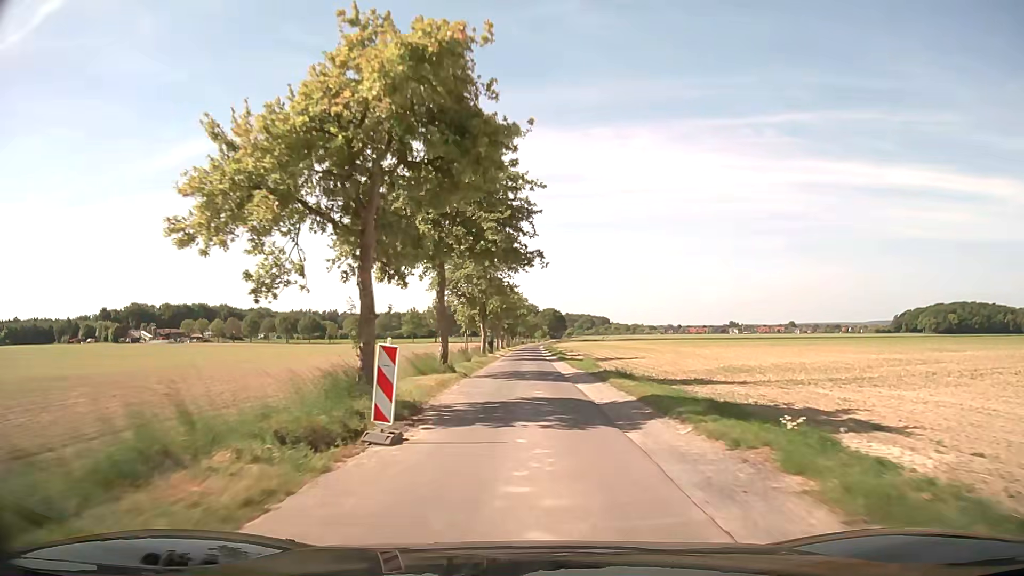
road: unclassified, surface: asphalt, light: Day
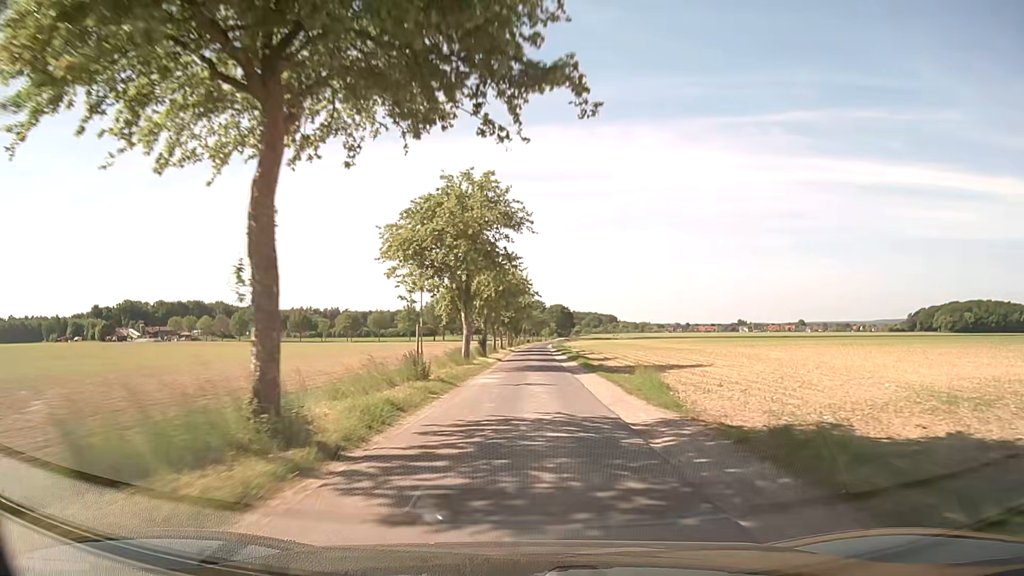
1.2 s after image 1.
(-0.1, +19.3) m; -1°
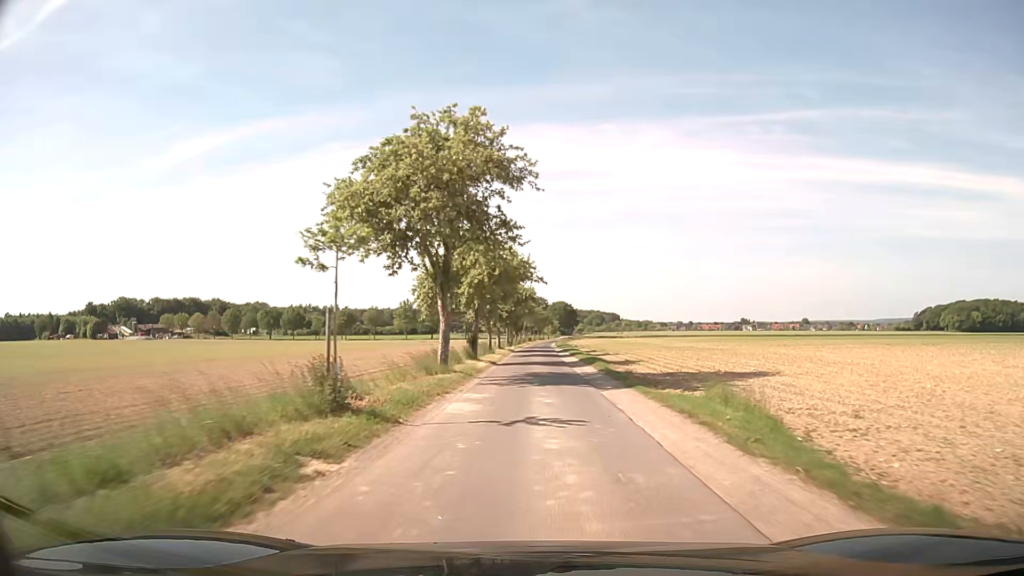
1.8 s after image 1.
(0.0, +9.8) m; 0°
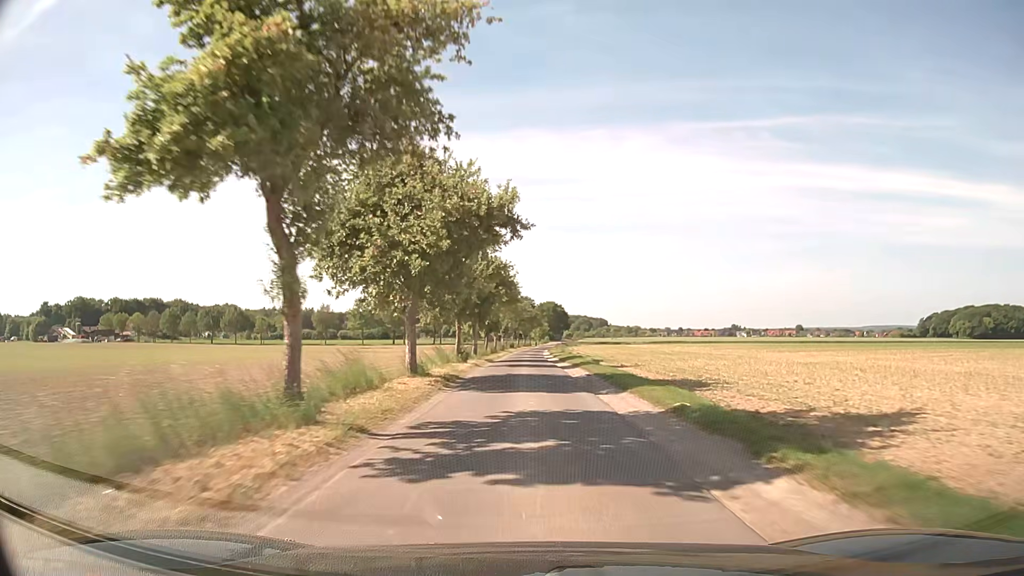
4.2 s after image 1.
(+0.4, +40.6) m; +1°
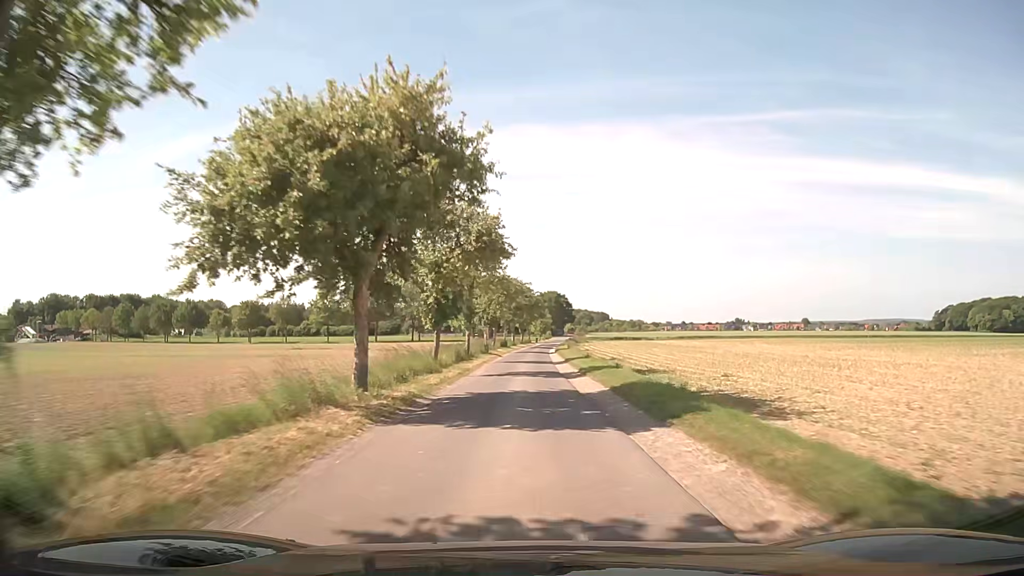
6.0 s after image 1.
(+0.2, +31.5) m; +1°
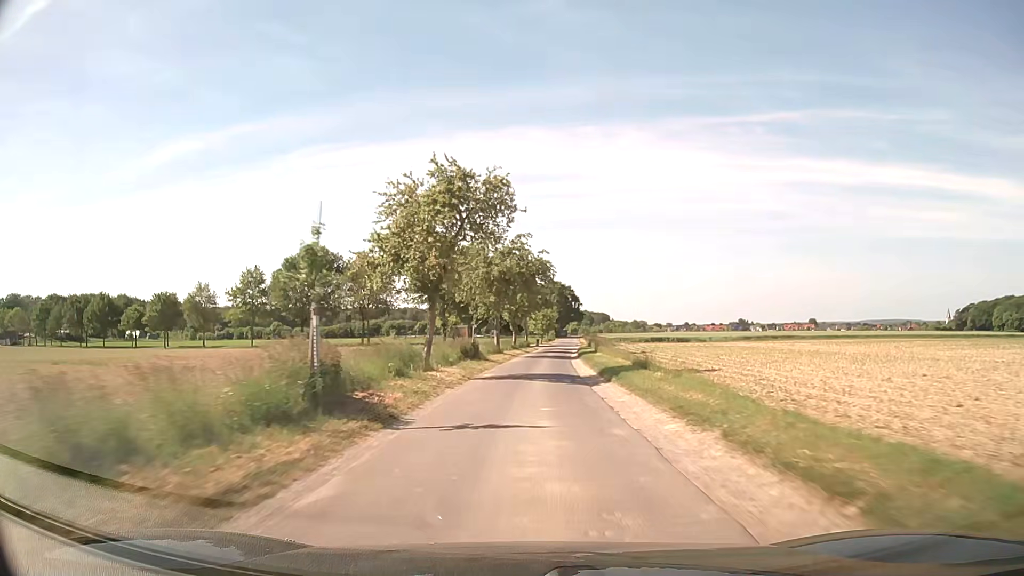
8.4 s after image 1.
(-0.2, +42.5) m; 0°
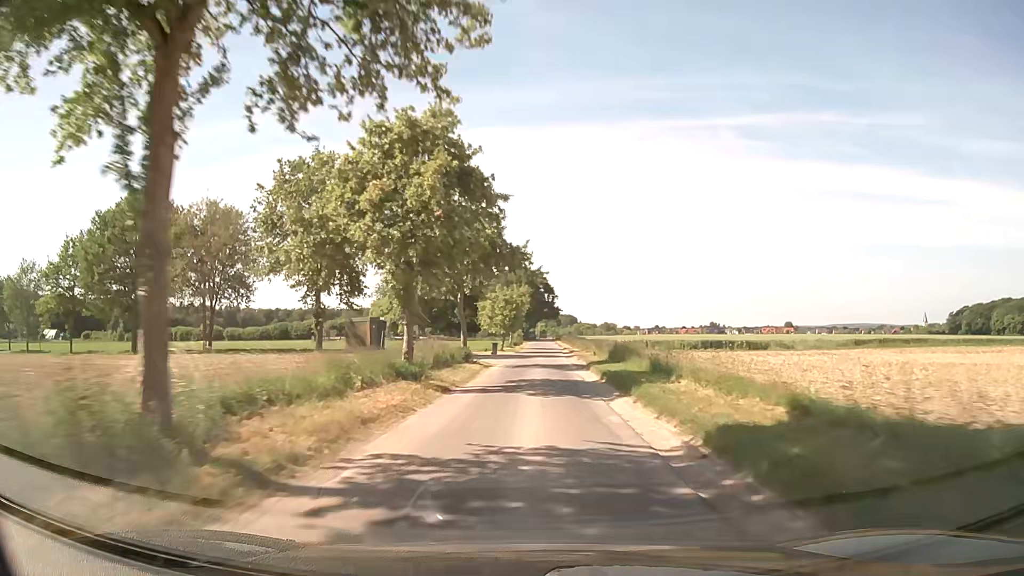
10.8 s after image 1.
(+1.1, +42.1) m; +3°
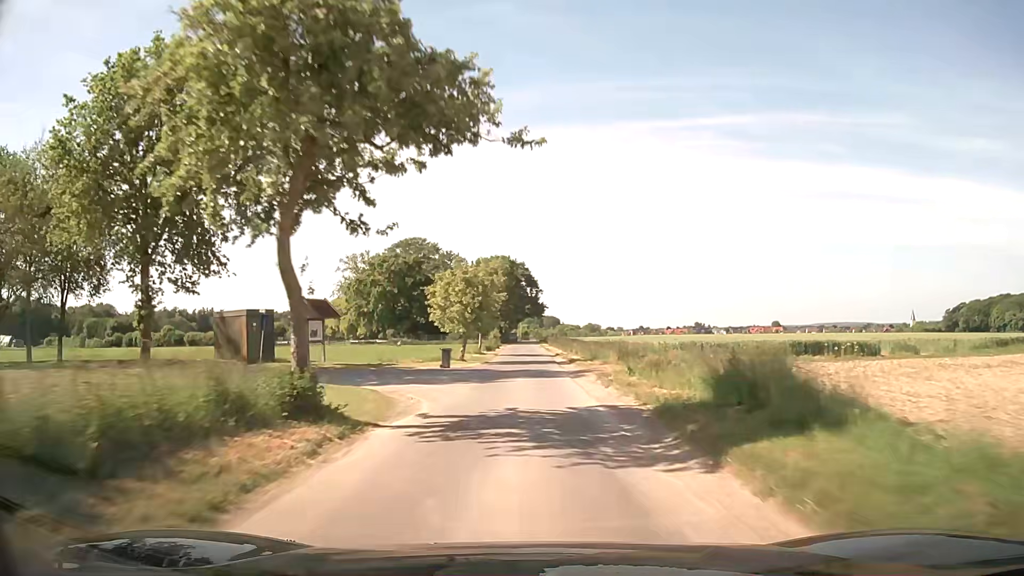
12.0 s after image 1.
(+0.4, +21.0) m; +2°
(0, +10) (0, +20) (0, +30) (-1, +40) (-1, +50) (-1, +60) (-1, +70) (-1, +80) (-1, +90) (-1, +100) m
